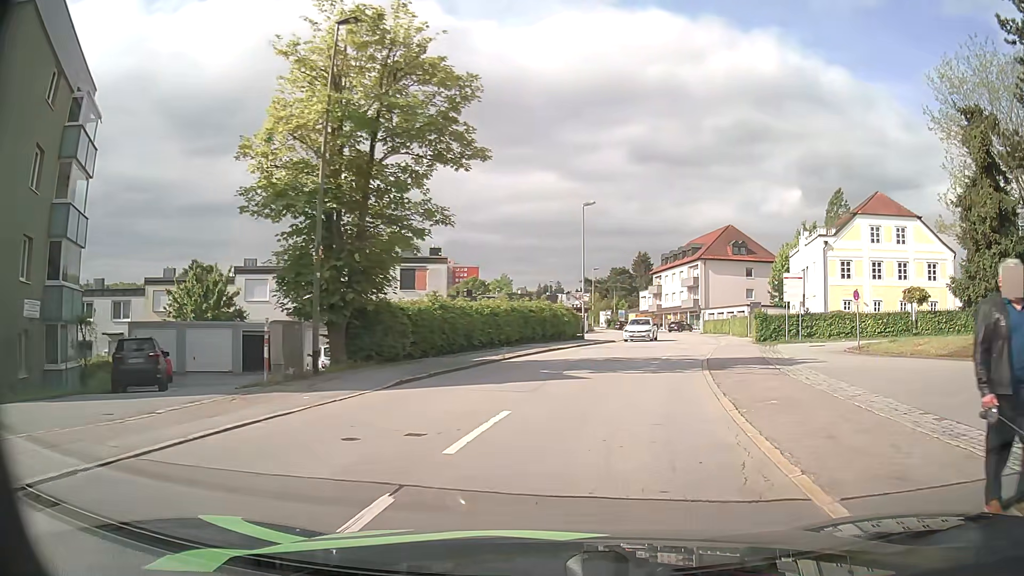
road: residential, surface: asphalt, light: Day
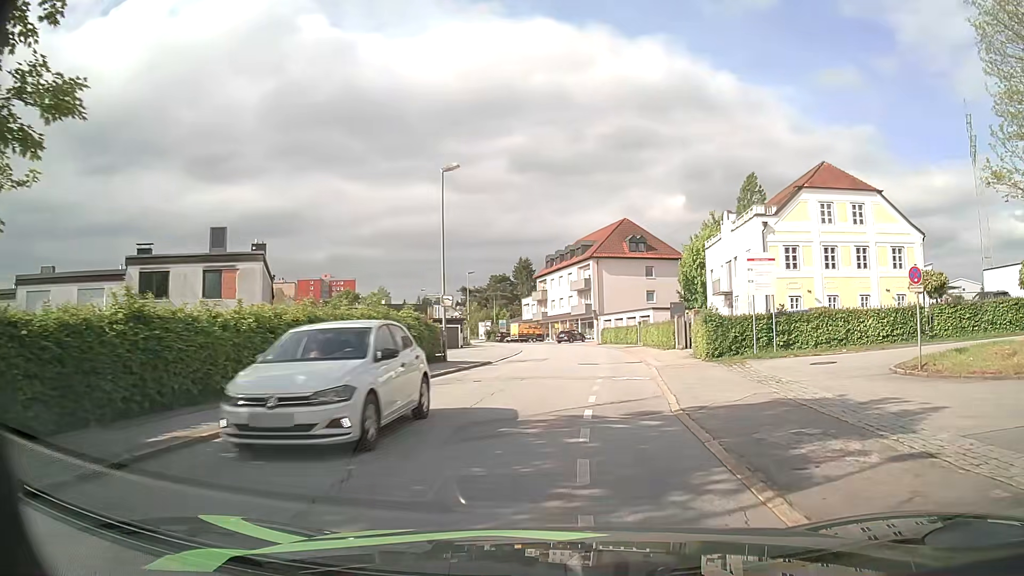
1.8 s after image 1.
(+1.2, +12.3) m; +10°
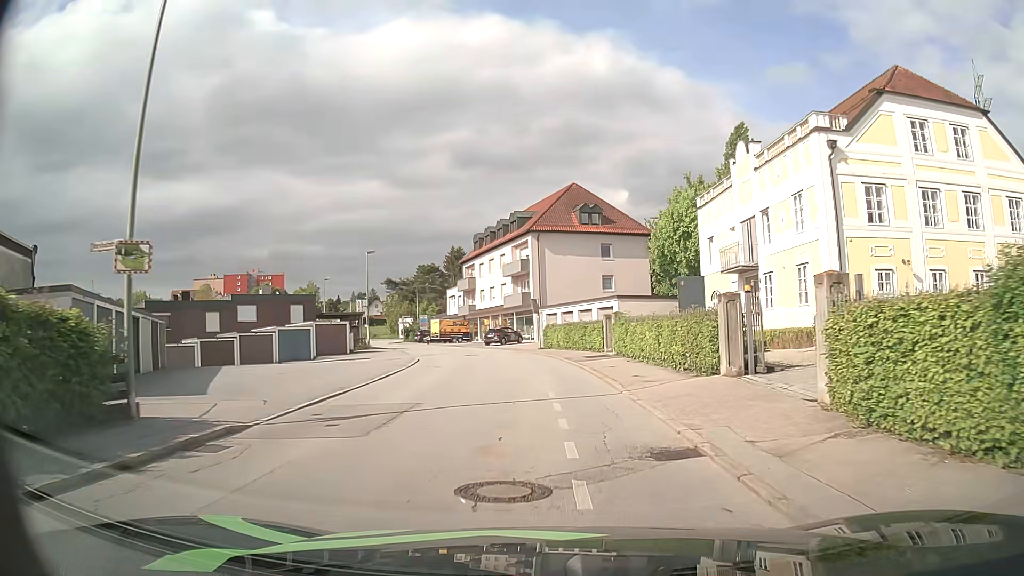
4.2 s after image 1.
(+1.1, +18.8) m; +5°
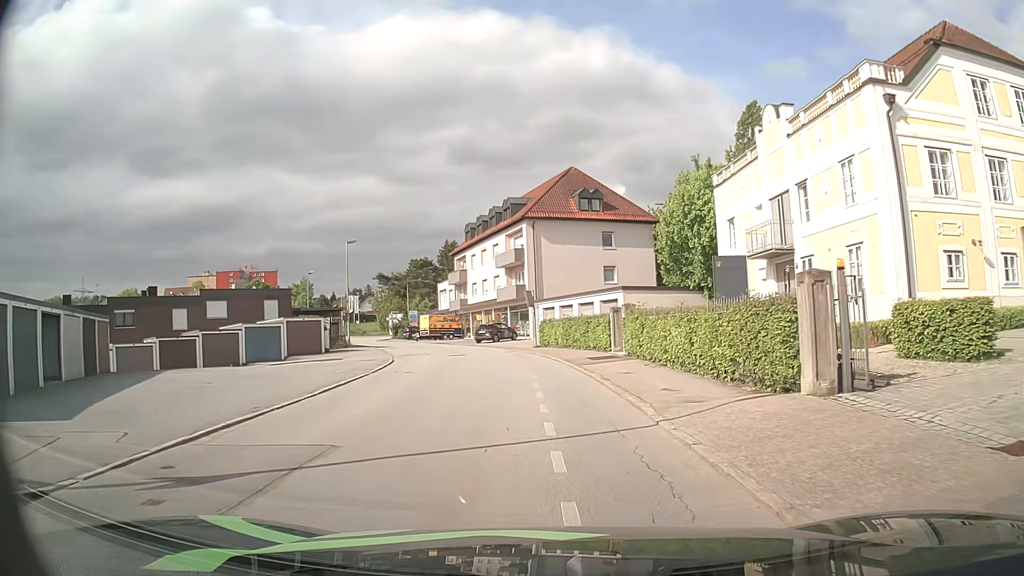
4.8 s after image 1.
(0.0, +4.9) m; 0°
(0, +10) (-1, +20) (-2, +30) (-5, +40) (-8, +49) (-12, +58) (-16, +67) (-21, +76) (-26, +85) (-30, +94) m
